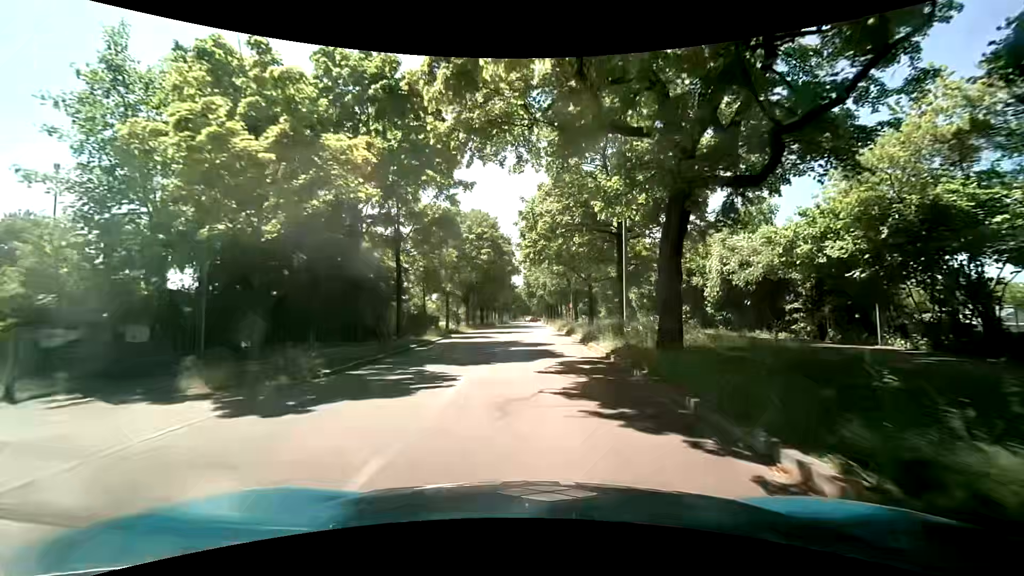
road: tertiary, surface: asphalt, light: Day
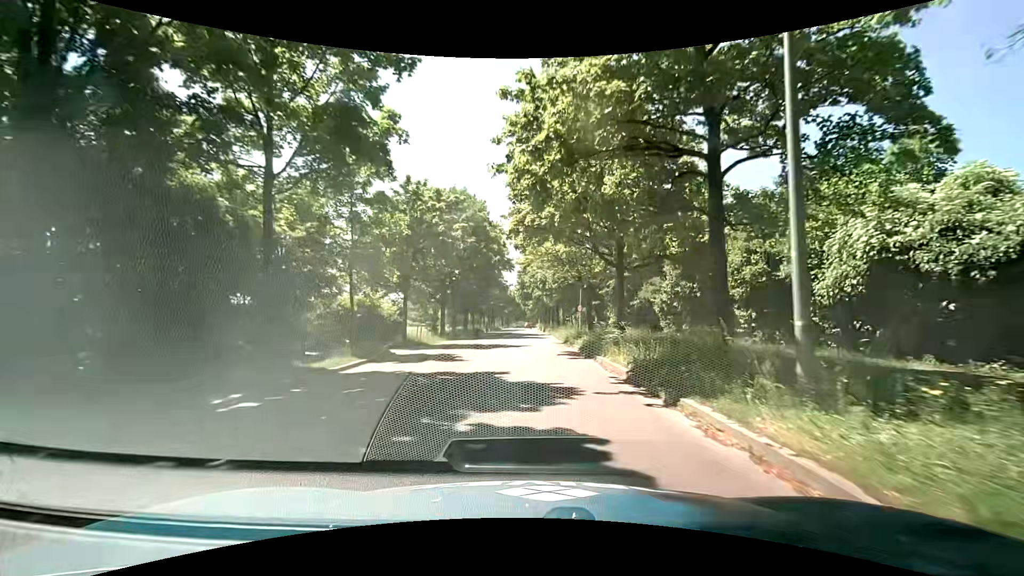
(+0.1, +13.0) m; +2°
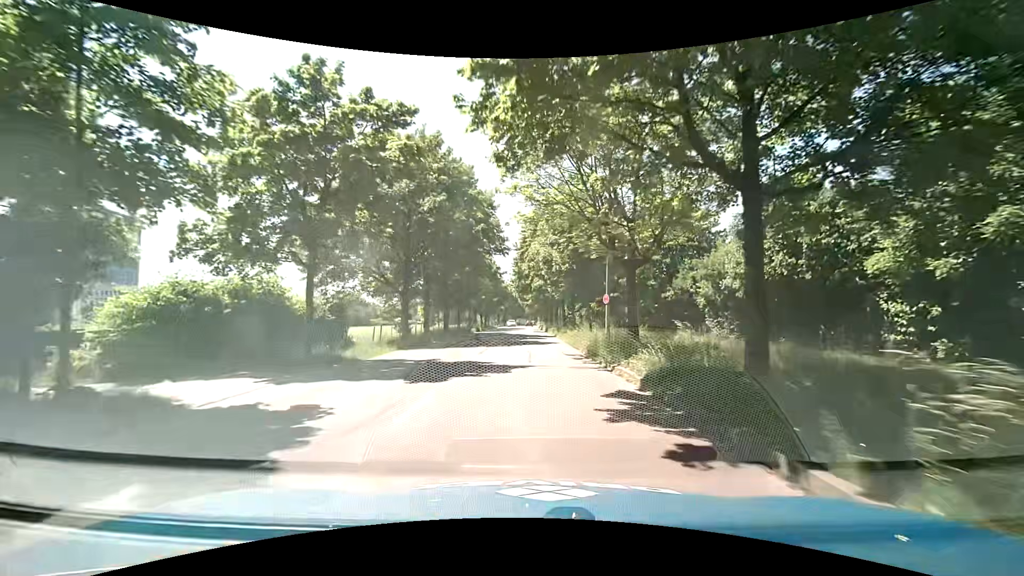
(-0.2, +12.9) m; 0°
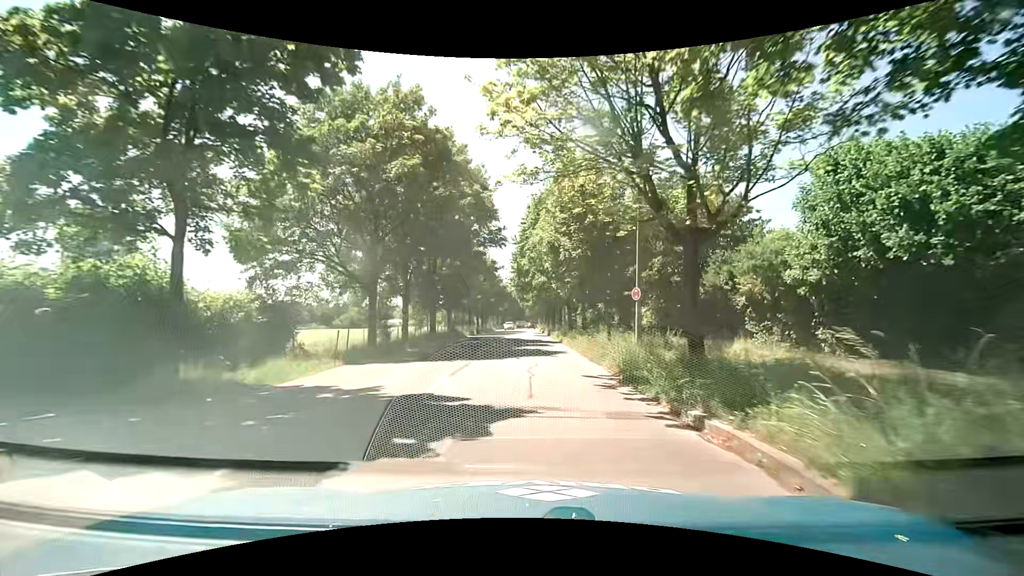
(-0.1, +6.5) m; +1°
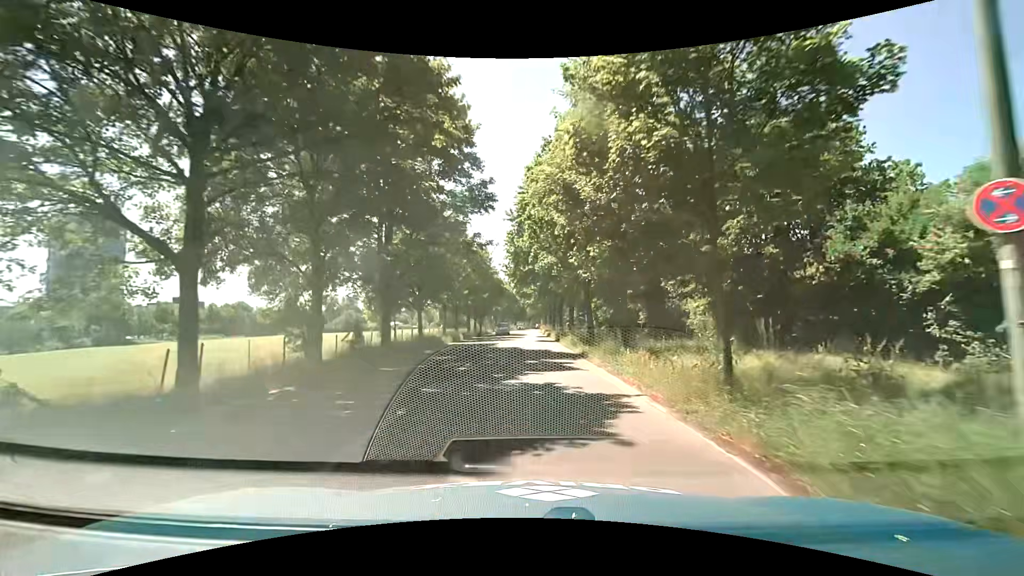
(-0.3, +13.3) m; -2°
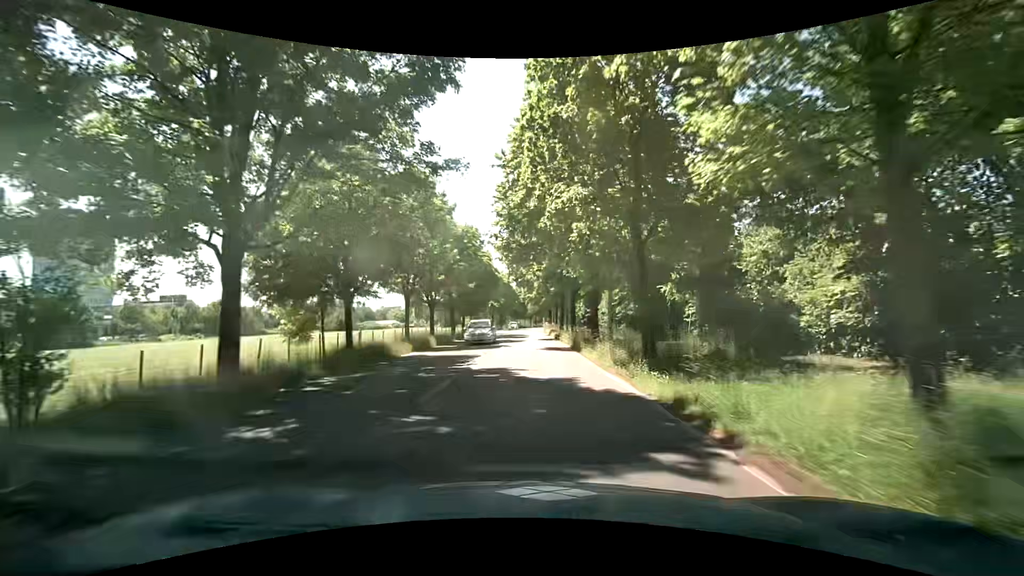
(+0.1, +13.9) m; 0°
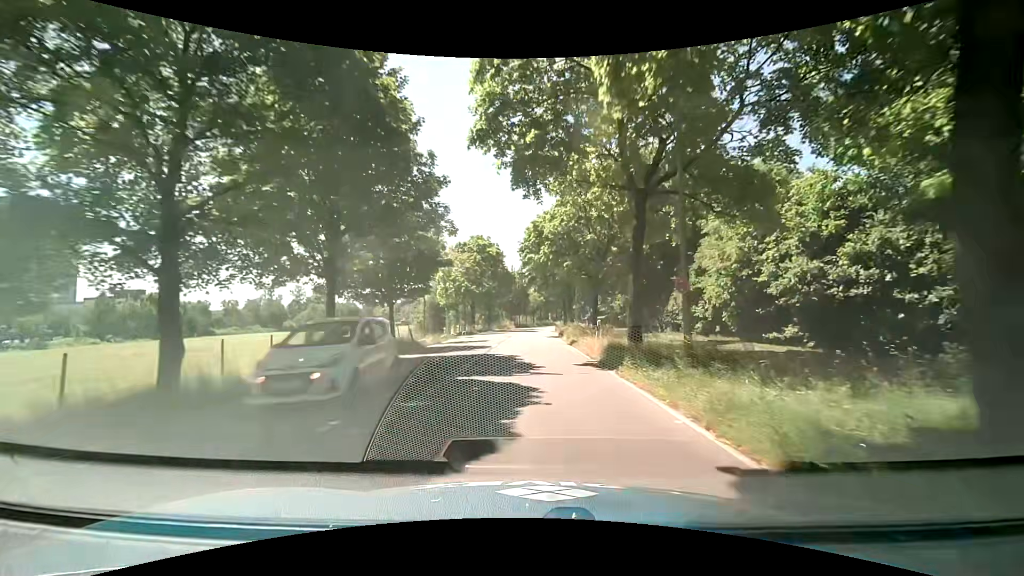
(-0.1, +38.2) m; 0°
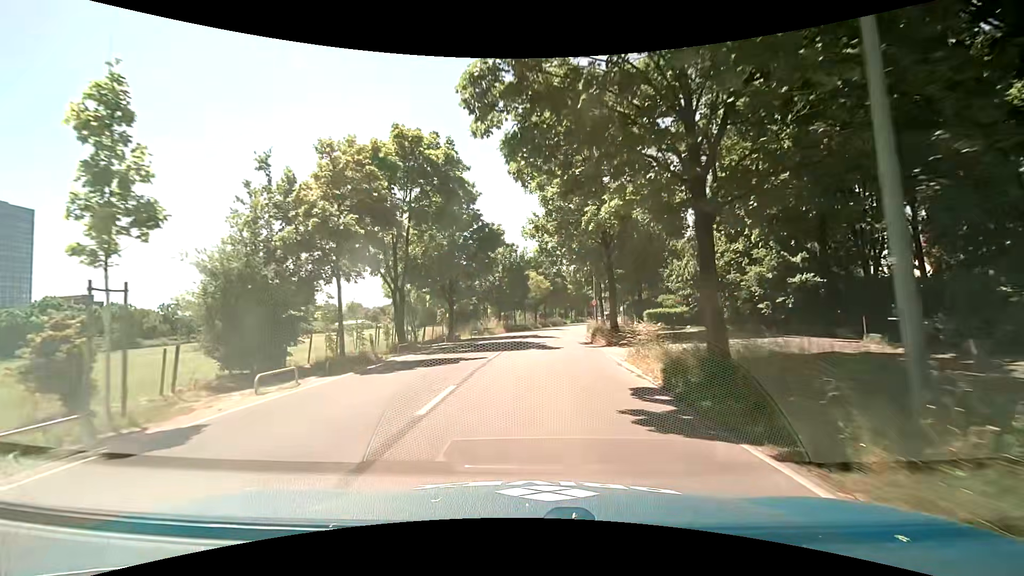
(+0.1, +35.1) m; 0°
(0, +10) (0, +20) (+1, +30) (+2, +40) (+3, +50) (+5, +60) (+7, +70) (+8, +79) (+10, +89) (+12, +99) m
